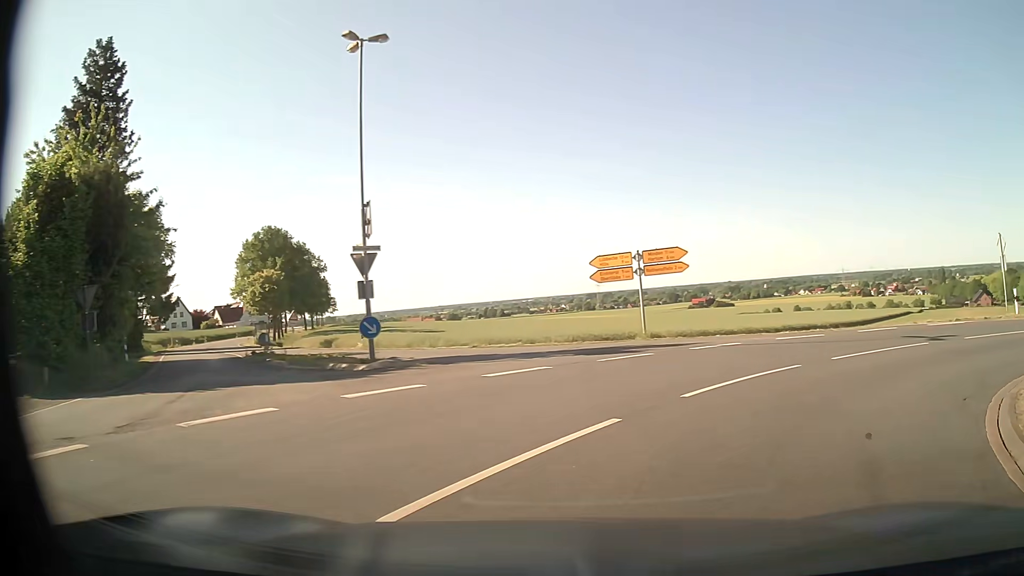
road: secondary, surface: asphalt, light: Day
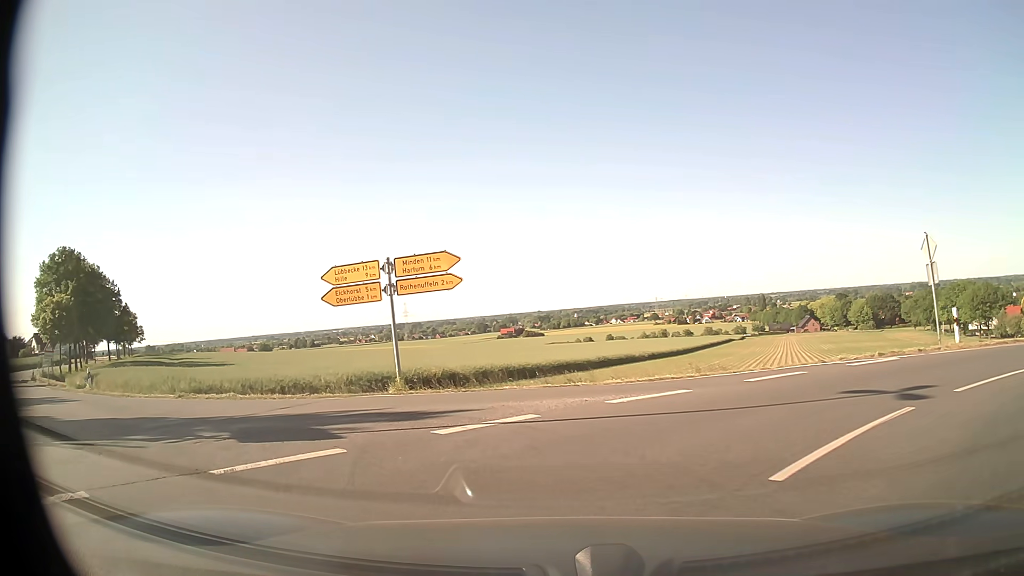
(+1.9, +8.1) m; +16°
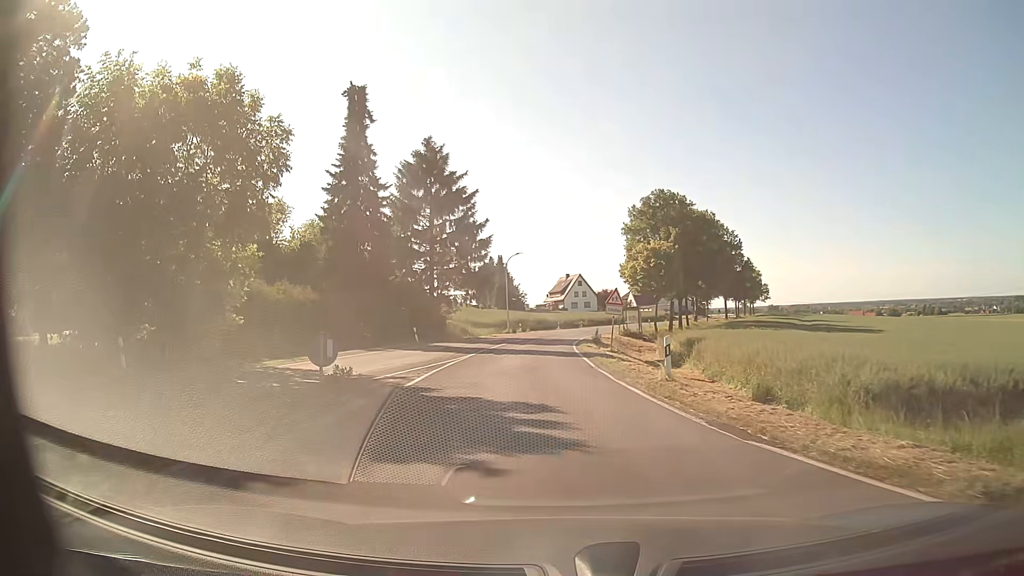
(-8.4, +13.3) m; -53°
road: tertiary
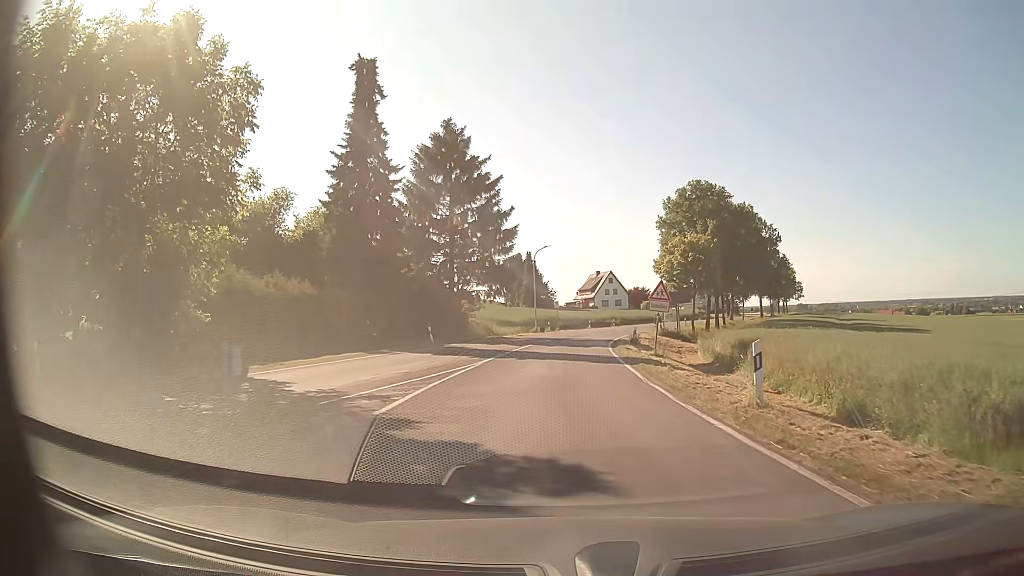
(-0.2, +4.8) m; -4°
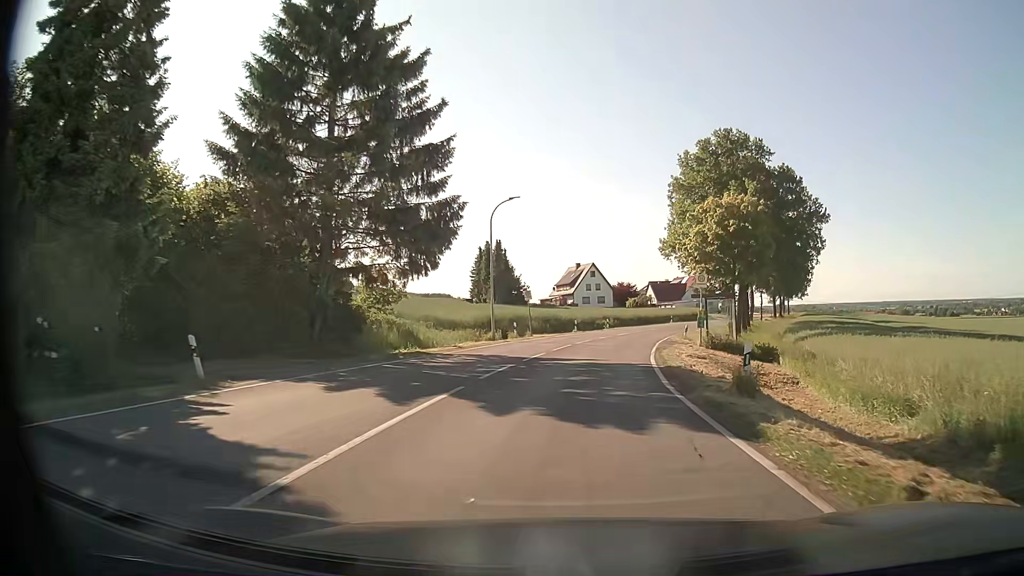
(+0.3, +24.1) m; +3°
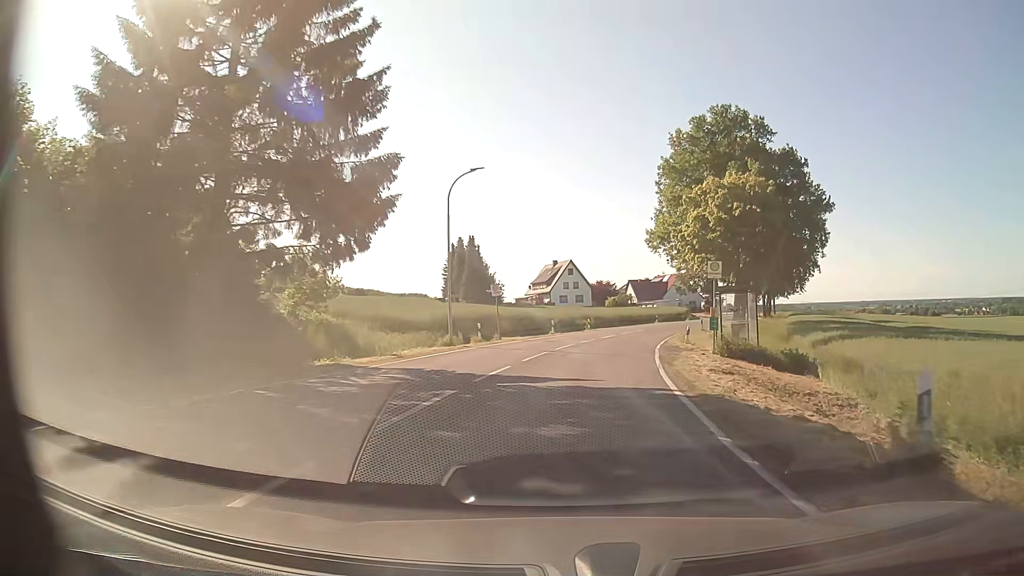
(+0.1, +7.1) m; +2°
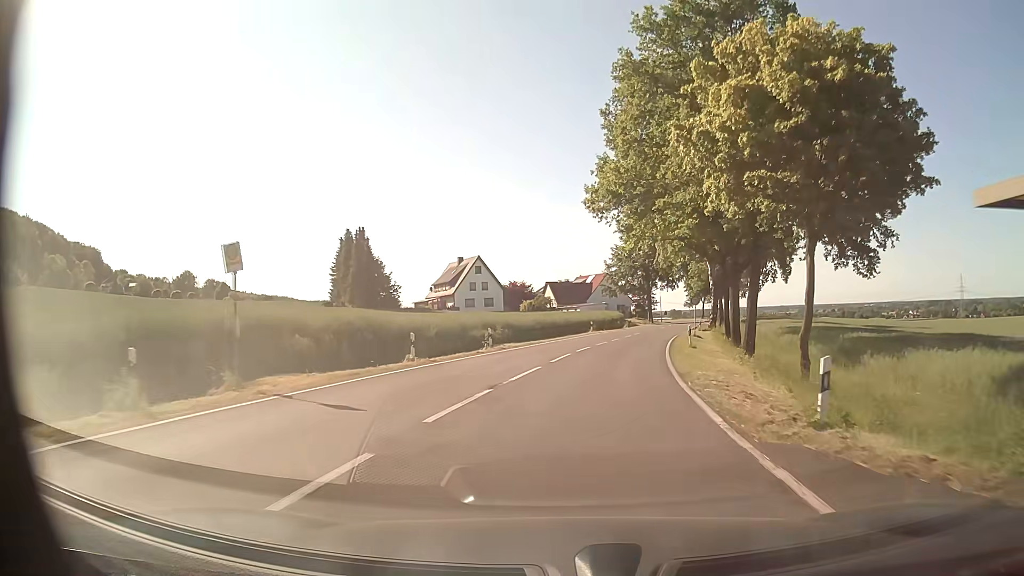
(+1.4, +23.5) m; +7°
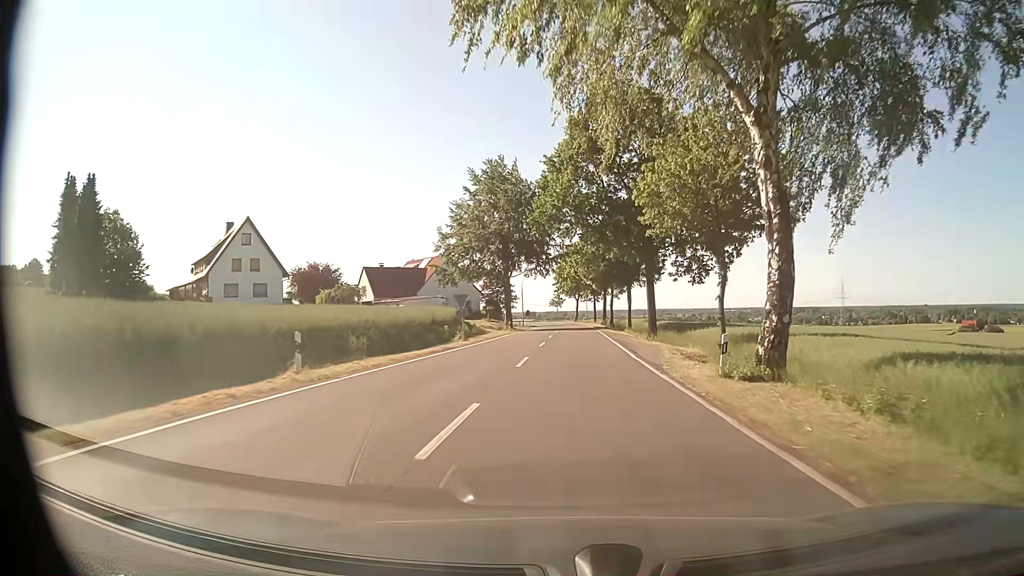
(+5.1, +43.9) m; +12°
(0, +10) (+1, +20) (+1, +30) (+2, +40) (+2, +50) (+2, +60) (+3, +70) (+3, +80) (+3, +90) (+3, +100) m
